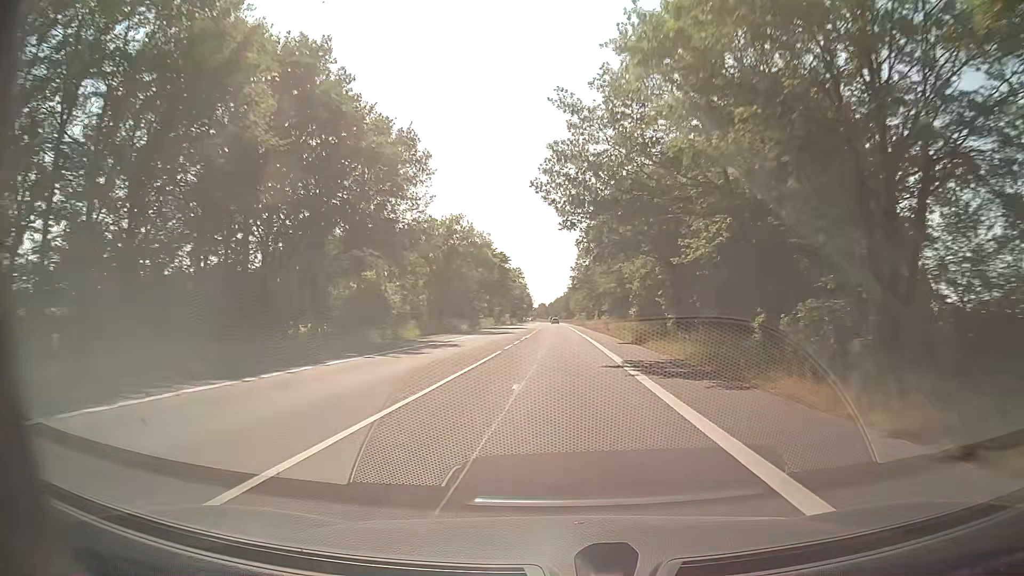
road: secondary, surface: asphalt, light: Day
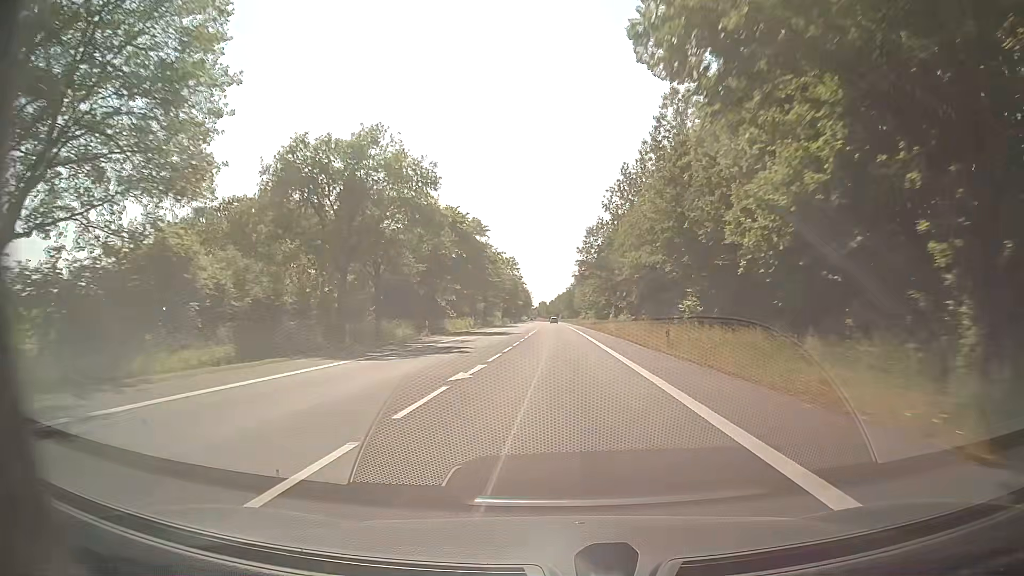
(0.0, +31.7) m; 0°
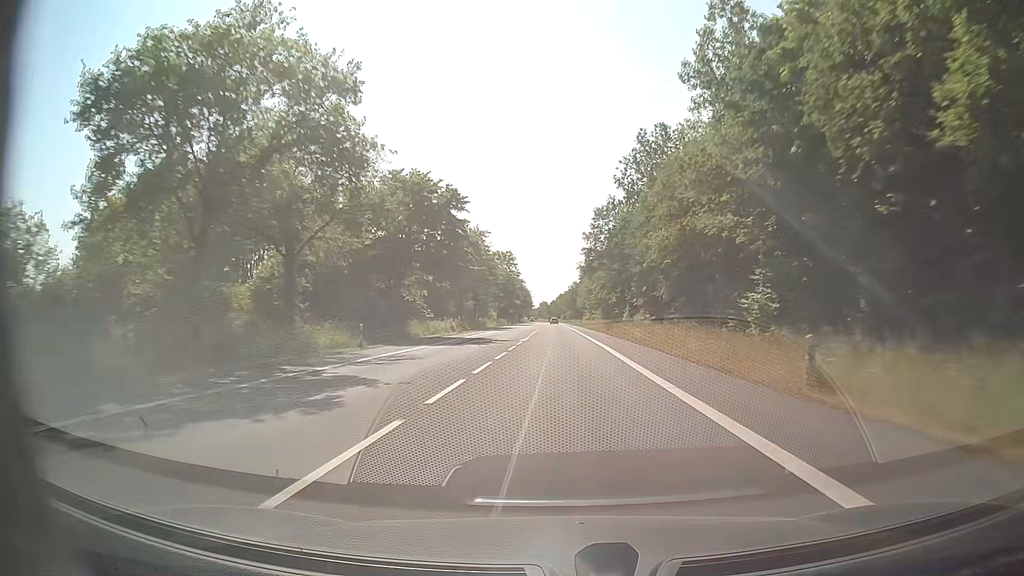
(0.0, +15.9) m; 0°
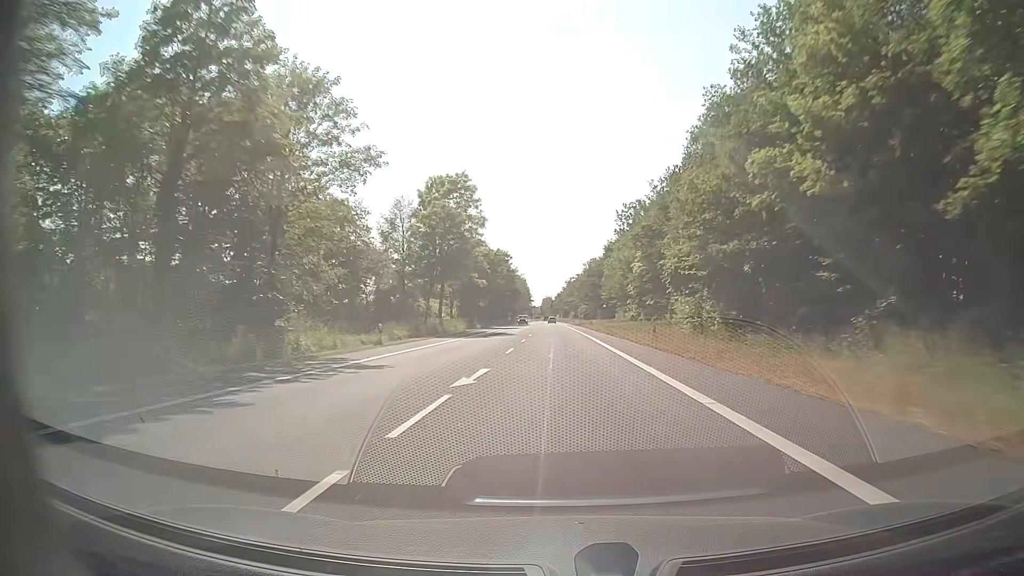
(-0.5, +79.3) m; -1°
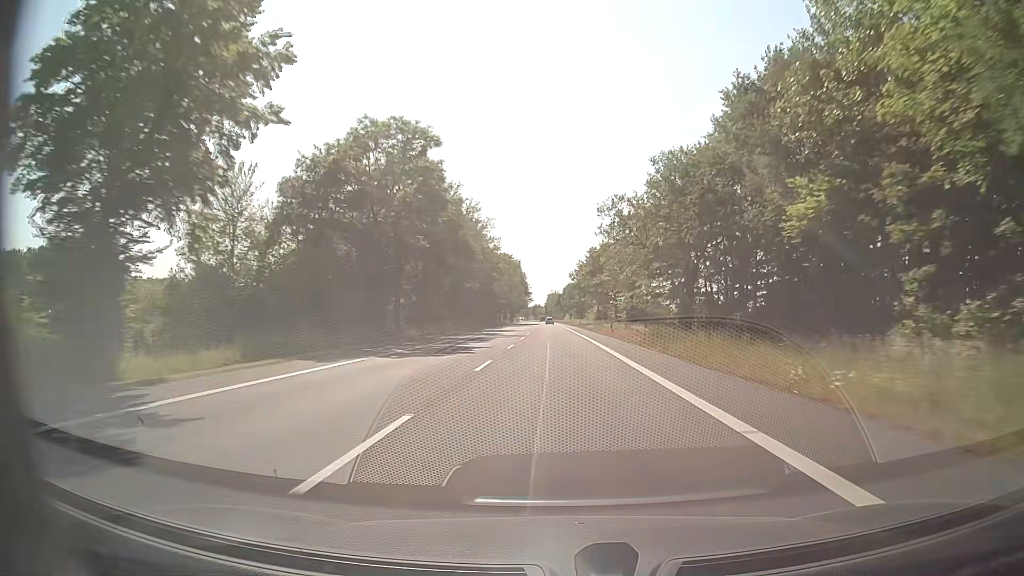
(-0.4, +79.3) m; -1°
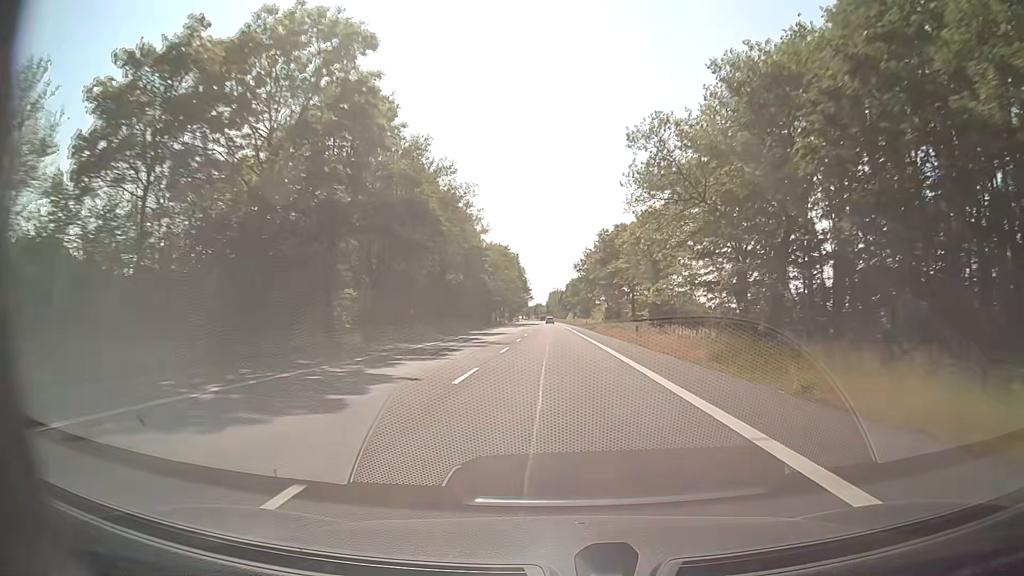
(0.0, +15.9) m; 0°
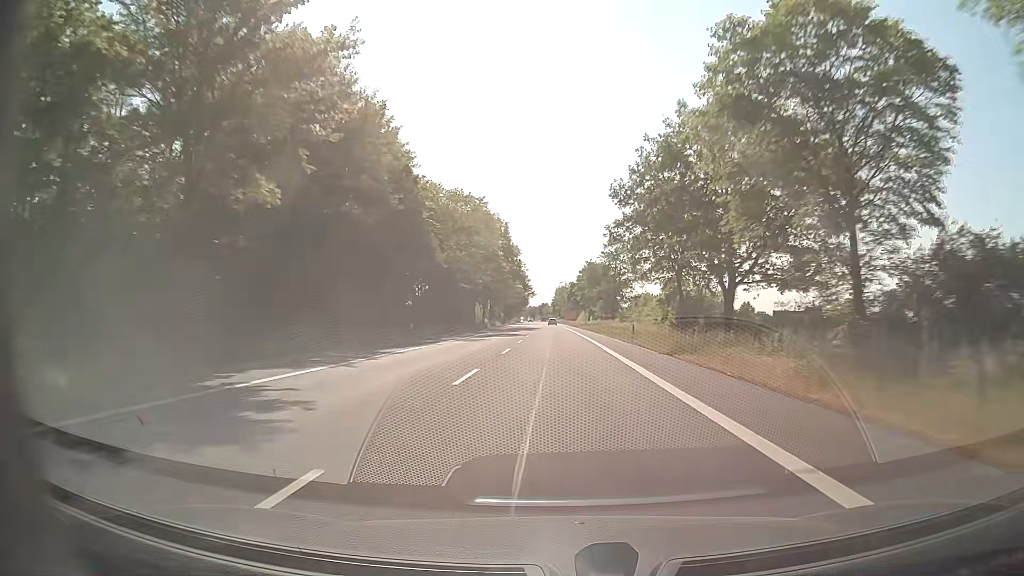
(-0.4, +47.5) m; -1°
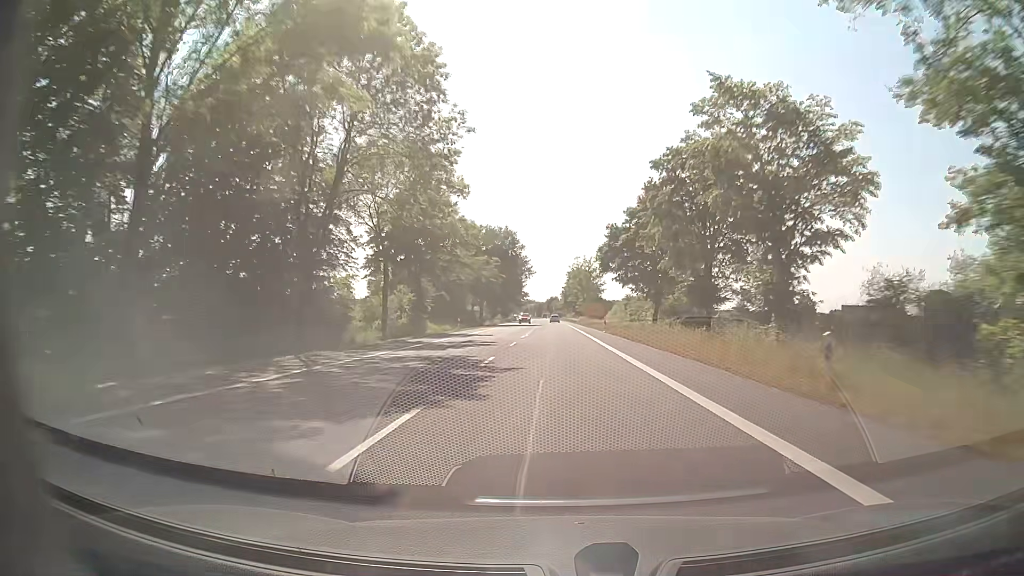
(-0.7, +79.0) m; -1°
(0, +10) (0, +20) (0, +30) (0, +40) (0, +50) (0, +60) (-1, +70) (-1, +80) (-1, +90) (-1, +100) m
